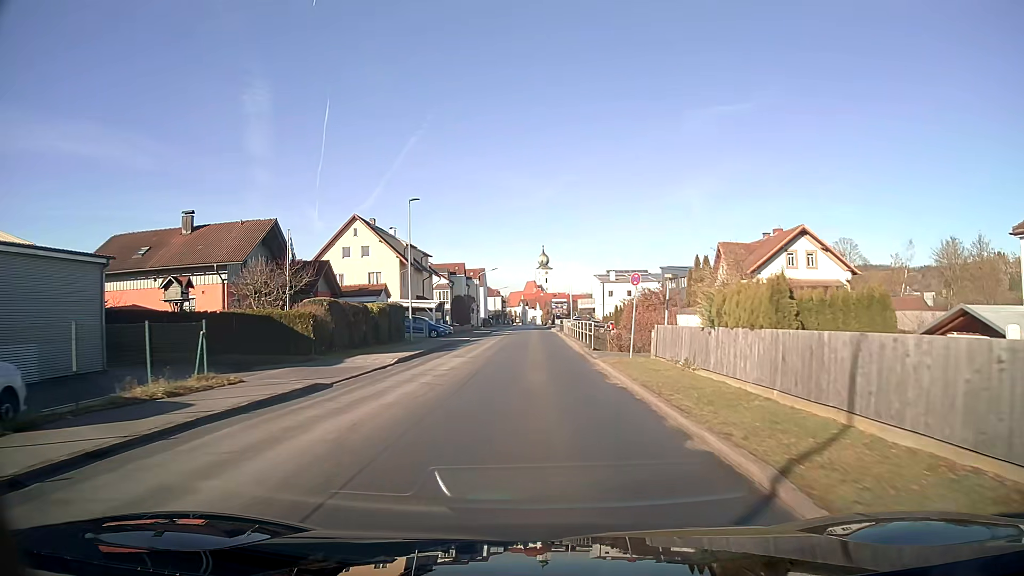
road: unclassified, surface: asphalt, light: Day
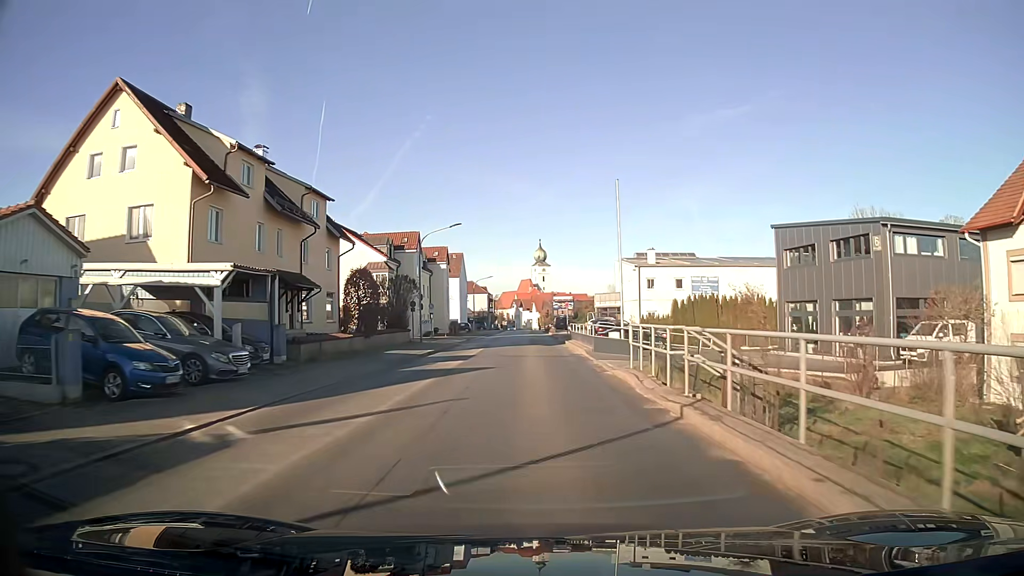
(-0.1, +39.5) m; +1°
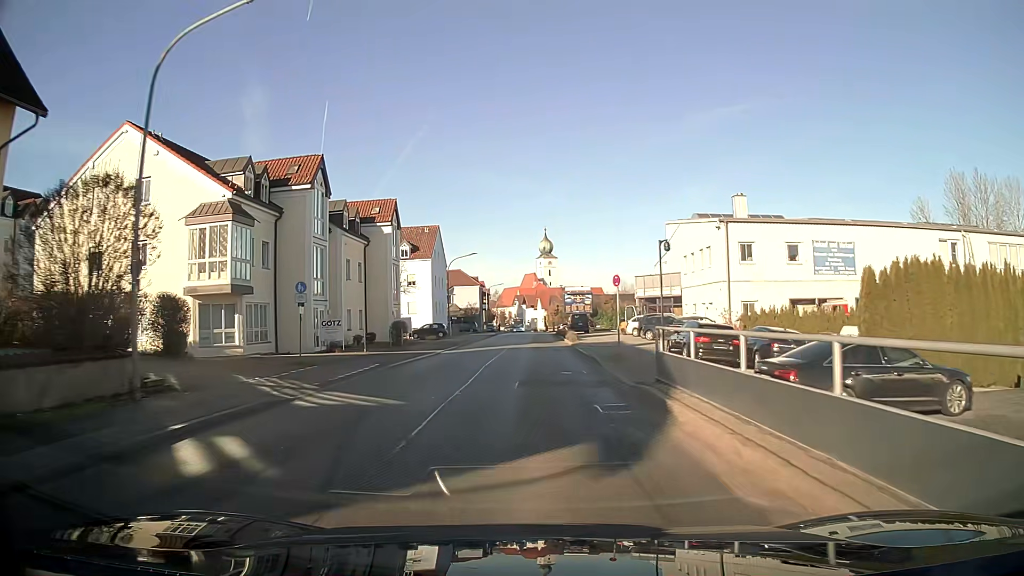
(-0.1, +31.0) m; 0°
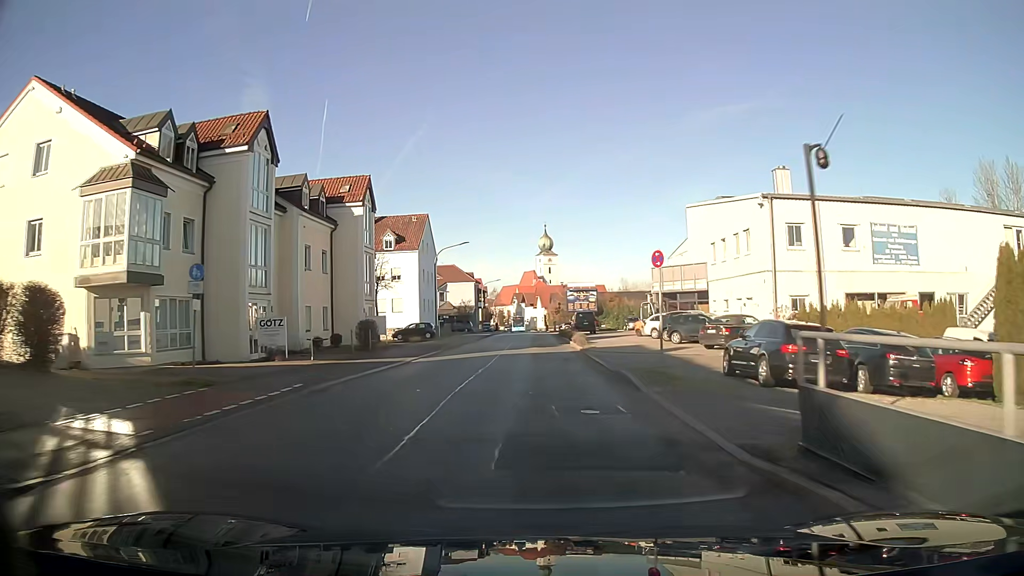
(0.0, +7.7) m; 0°
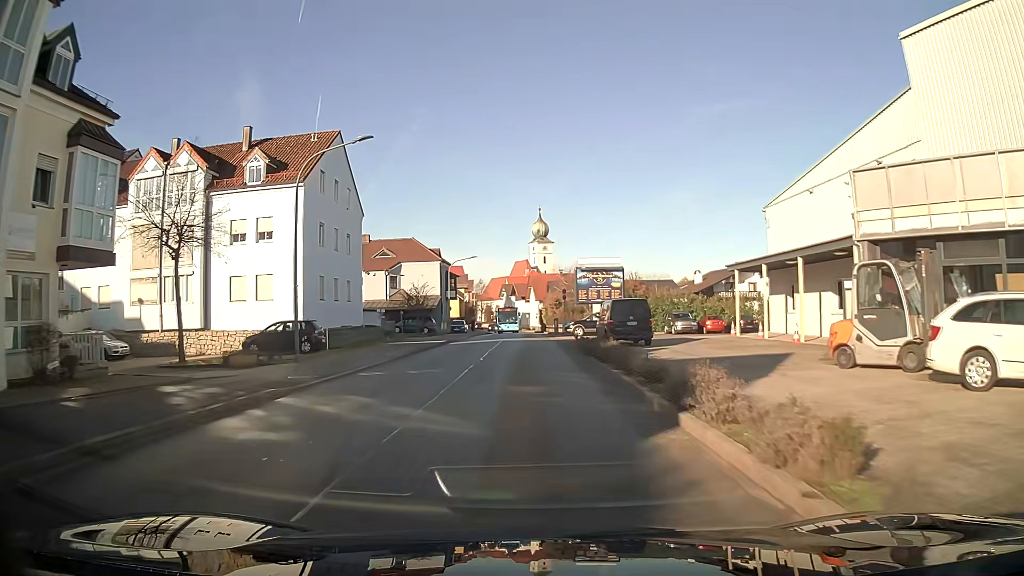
(+0.2, +30.4) m; +1°
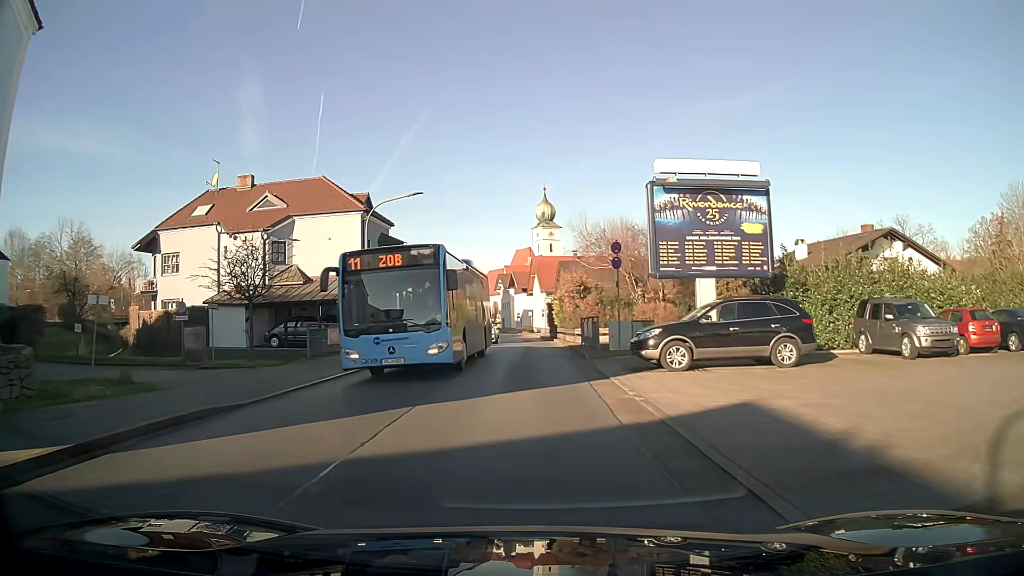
(-0.1, +32.8) m; -1°
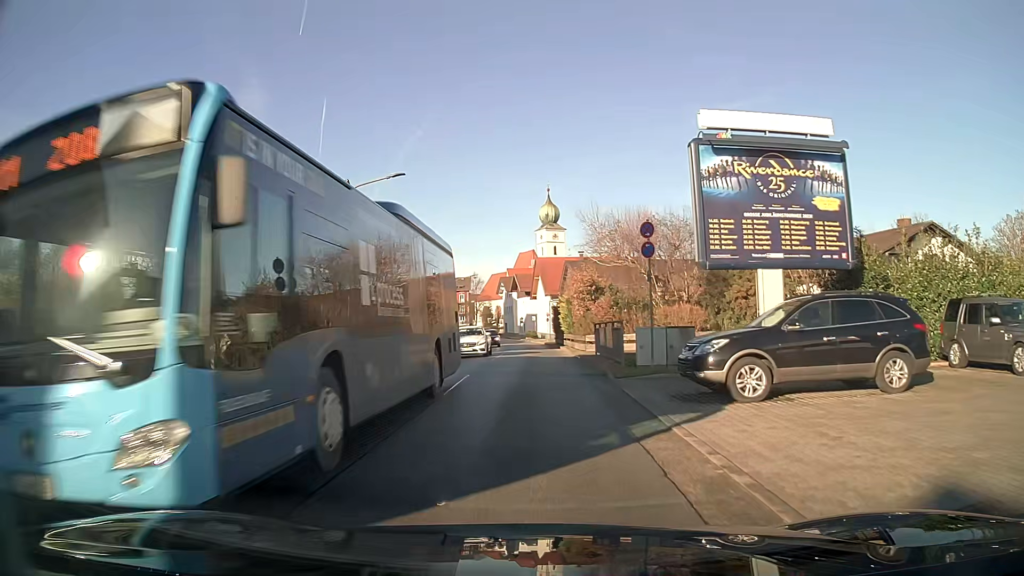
(0.0, +5.3) m; -1°
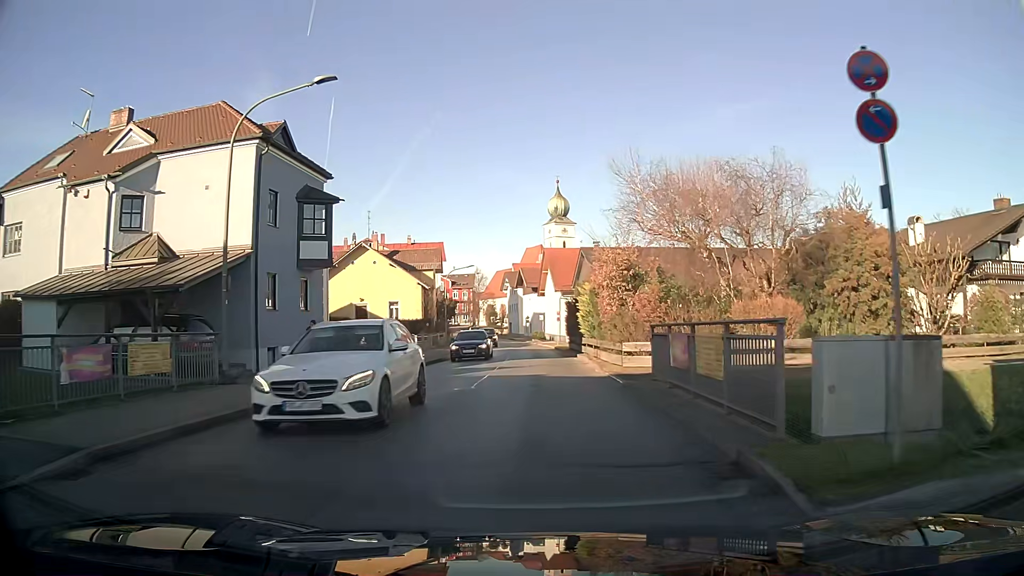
(0.0, +11.1) m; 0°
(0, +10) (0, +20) (0, +30) (0, +40) (-1, +50) (-1, +60) (-2, +70) (-4, +80) (-5, +90) (-7, +100) m
